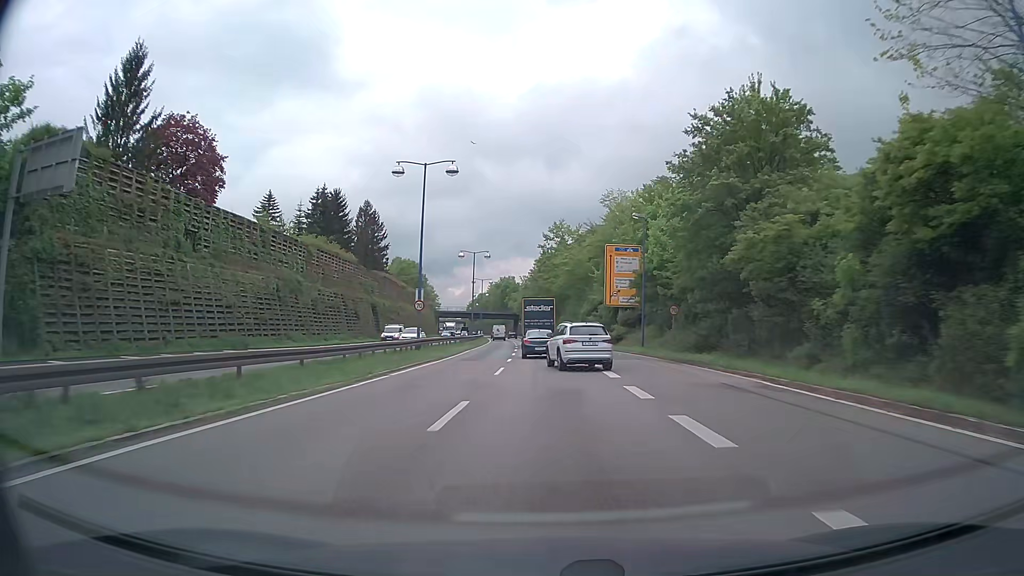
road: trunk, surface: asphalt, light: Day
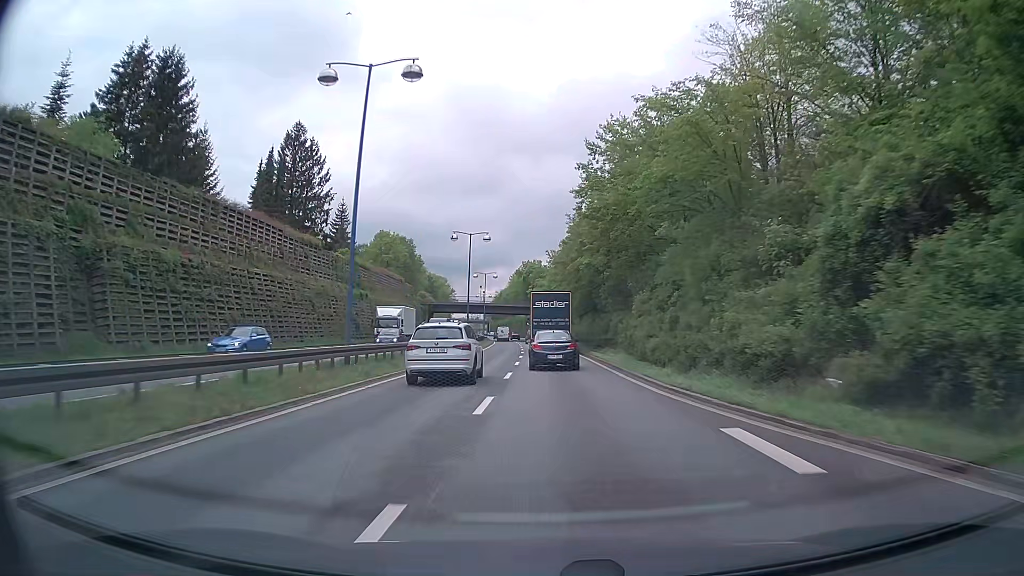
(-1.1, +55.5) m; -3°
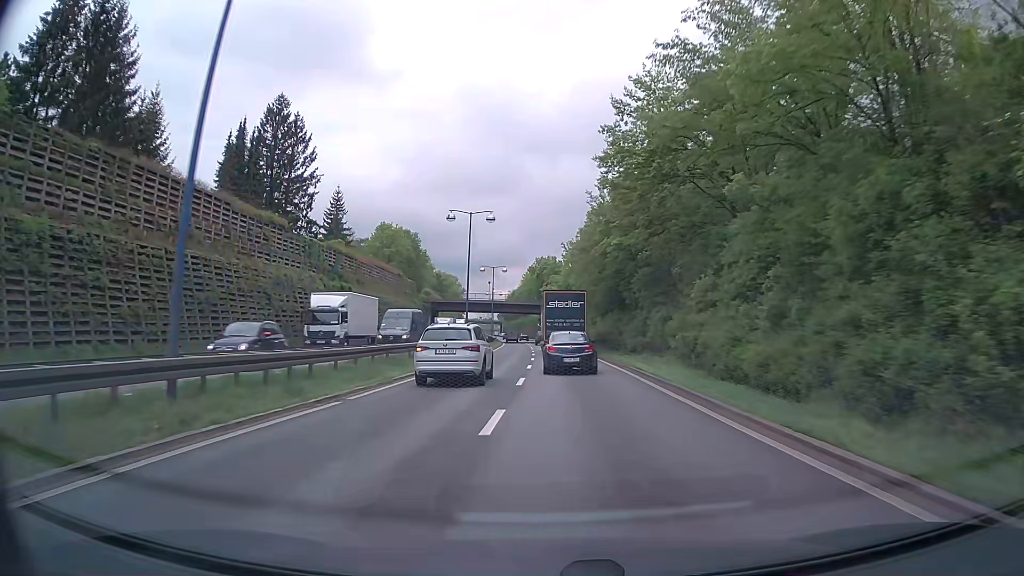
(-0.1, +11.2) m; -1°
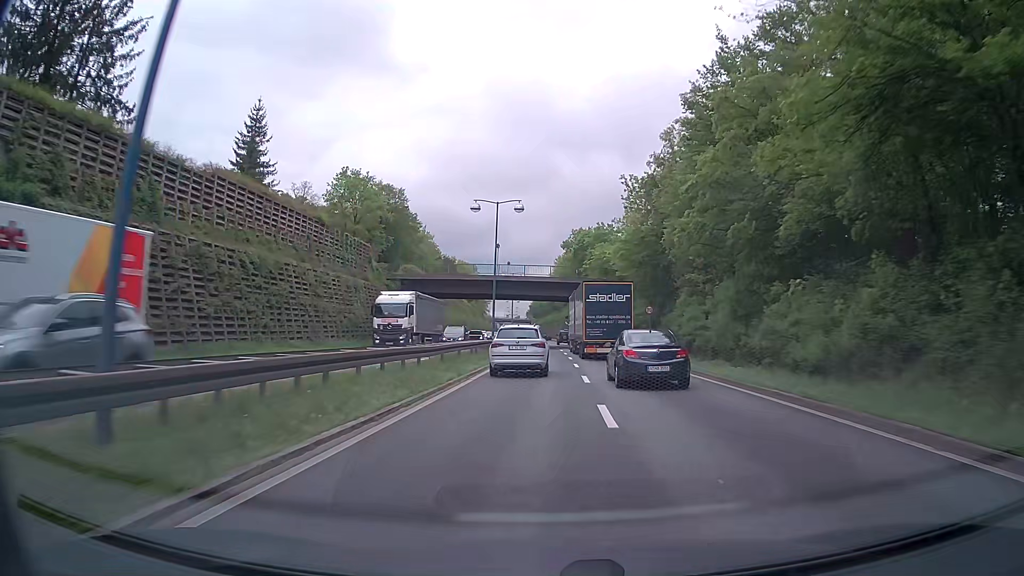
(-1.2, +44.3) m; -3°
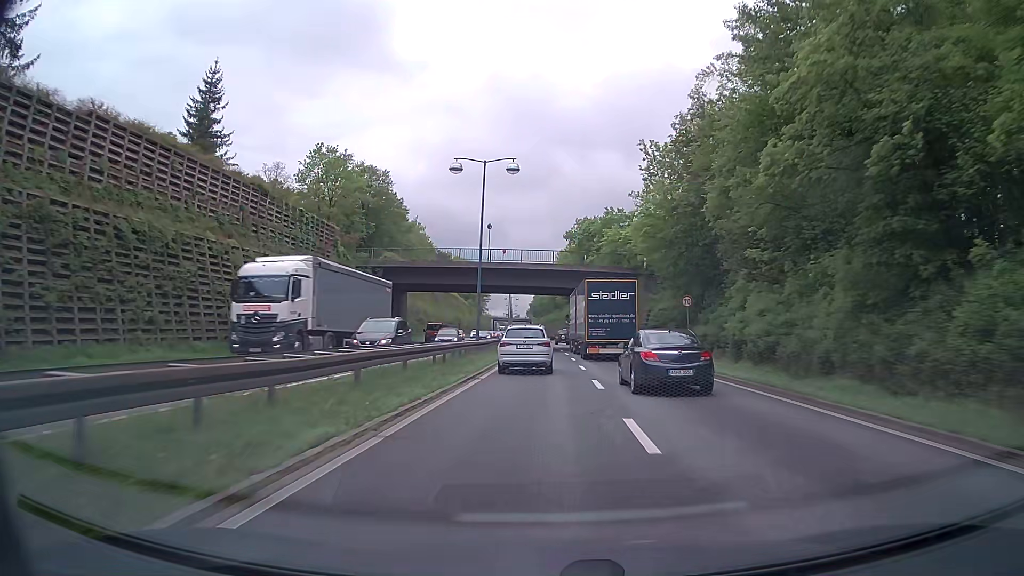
(0.0, +11.1) m; 0°
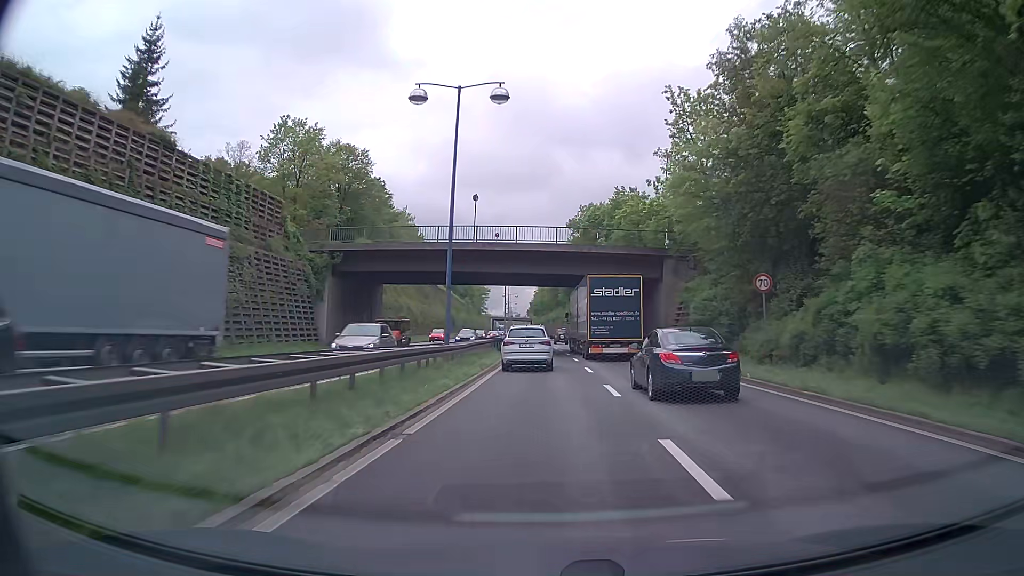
(0.0, +11.2) m; 0°
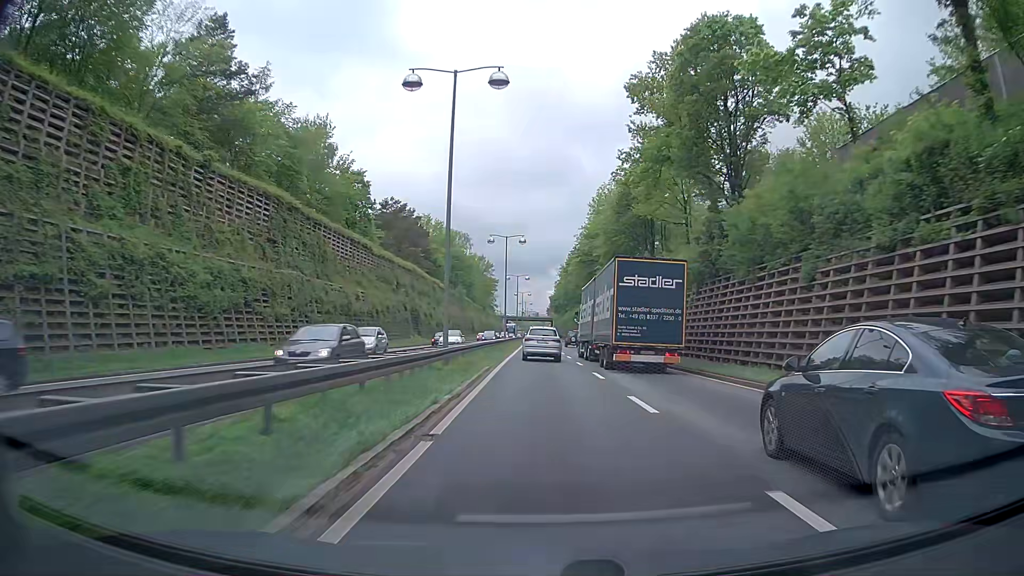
(-0.8, +56.8) m; -3°
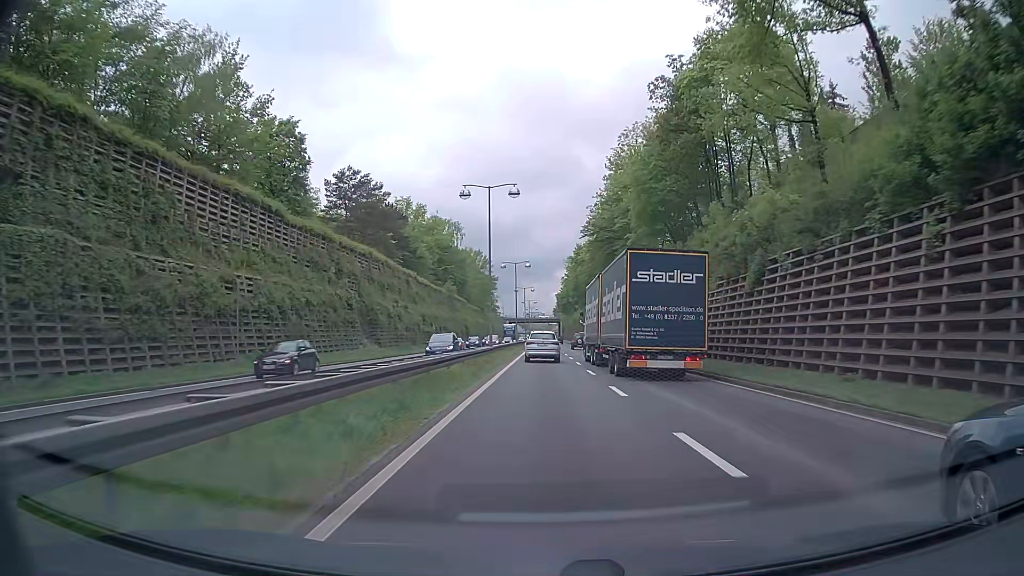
(+0.2, +23.1) m; 0°
(0, +10) (0, +20) (0, +30) (0, +40) (0, +50) (0, +60) (0, +70) (0, +80) (0, +90) (0, +100) m
